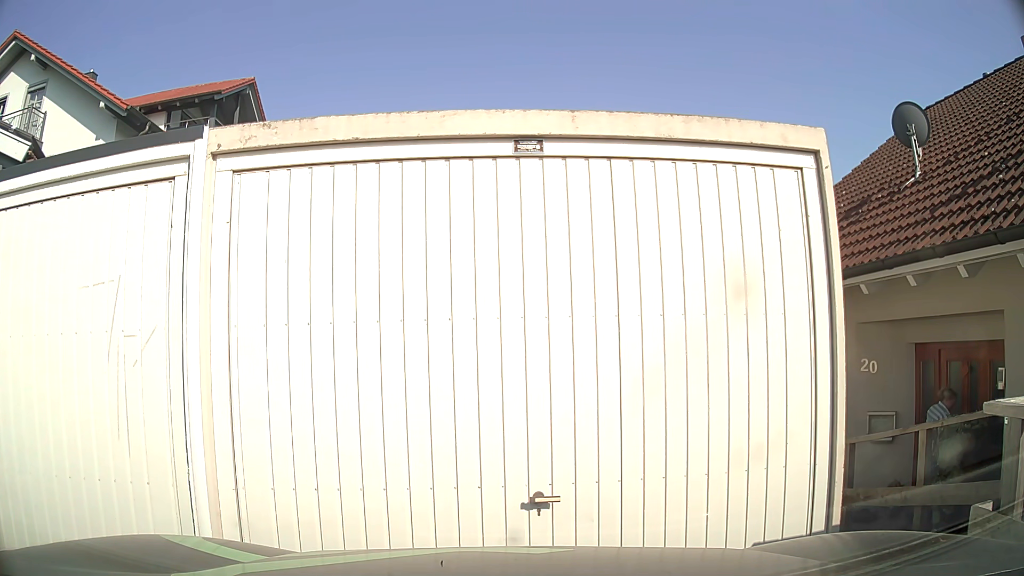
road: residential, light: Day
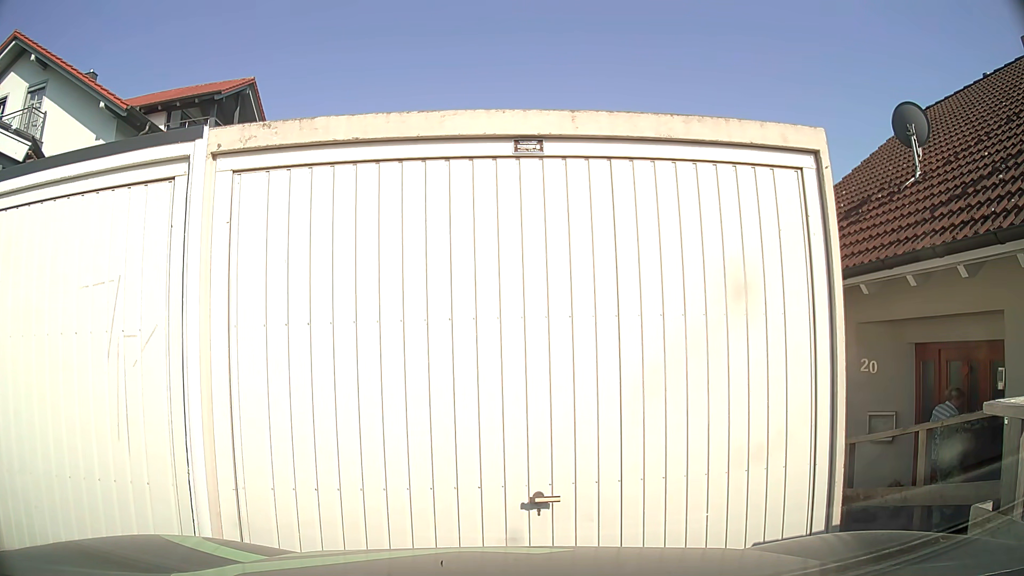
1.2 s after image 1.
(0.0, 0.0) m; 0°
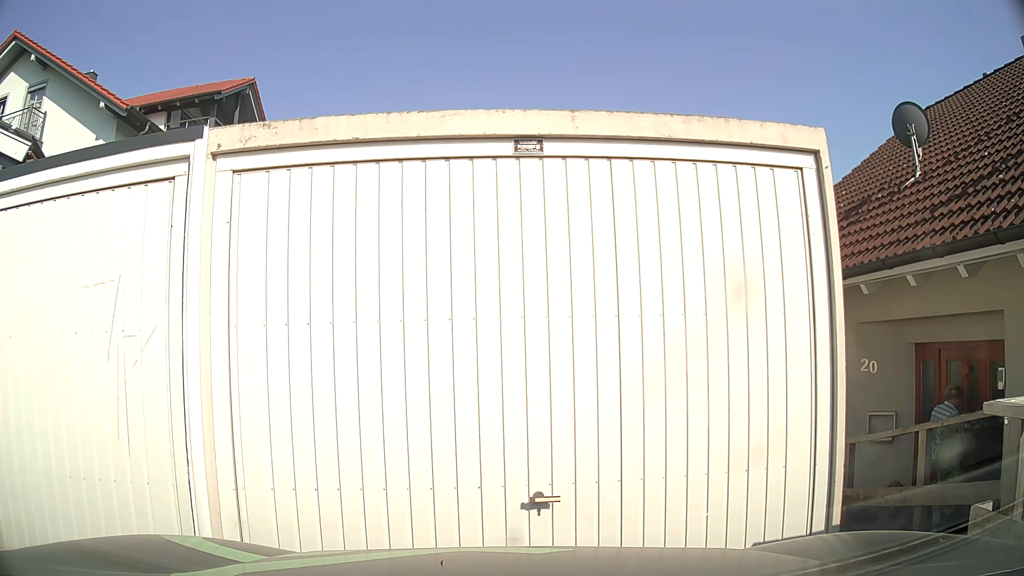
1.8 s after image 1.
(0.0, 0.0) m; 0°
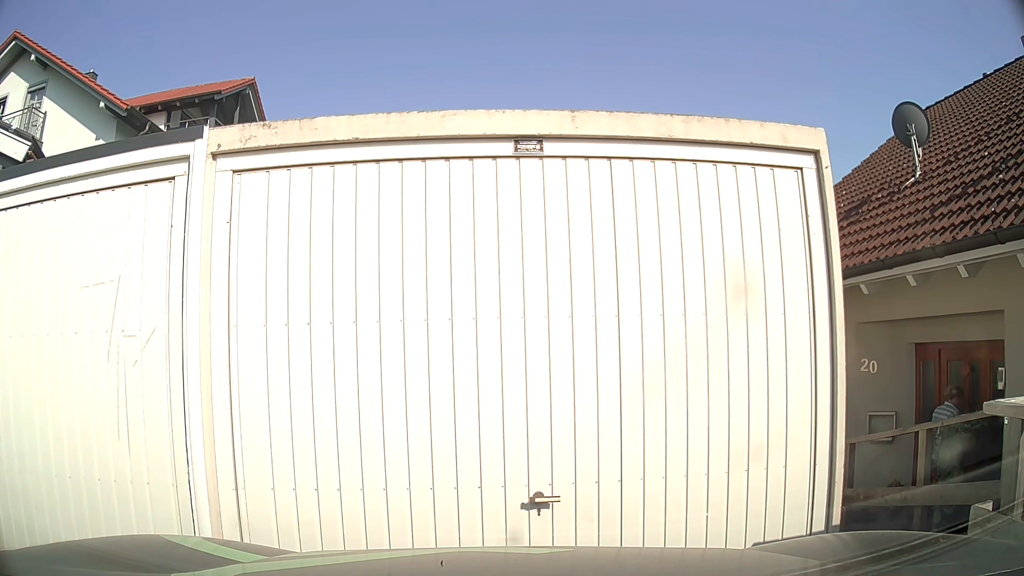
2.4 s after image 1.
(0.0, 0.0) m; 0°
